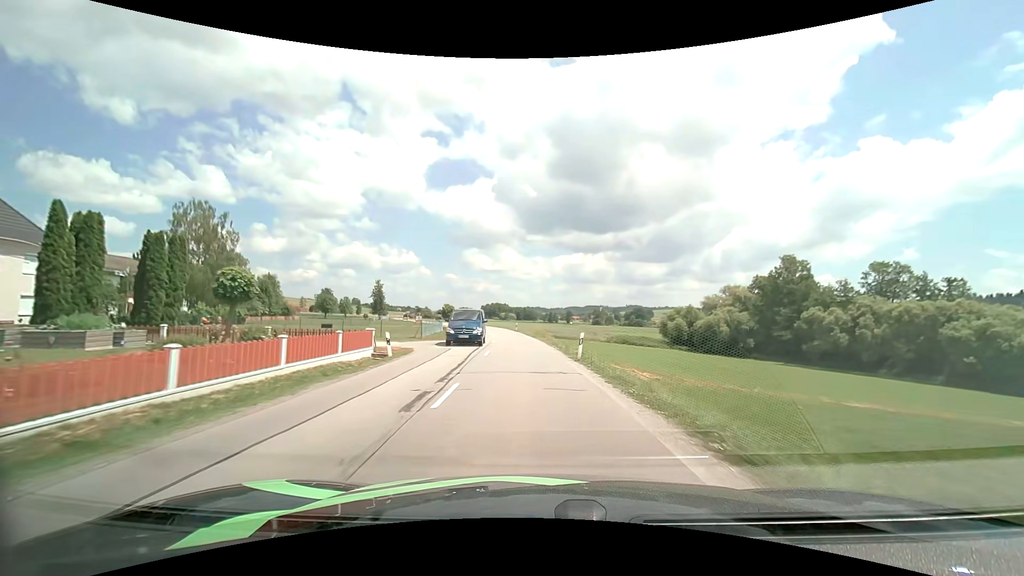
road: secondary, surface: asphalt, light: Day
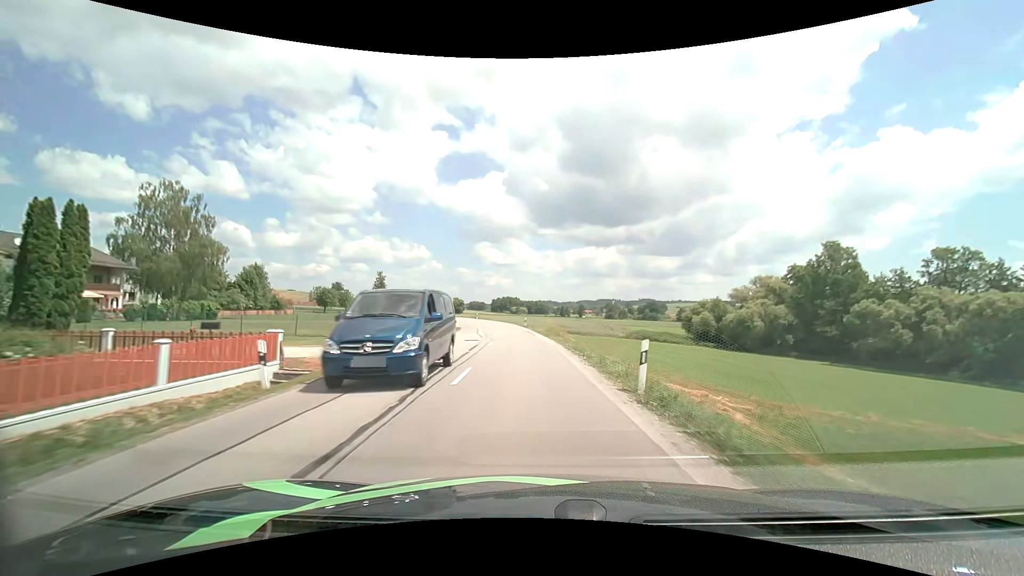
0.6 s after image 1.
(-0.1, +9.3) m; -1°
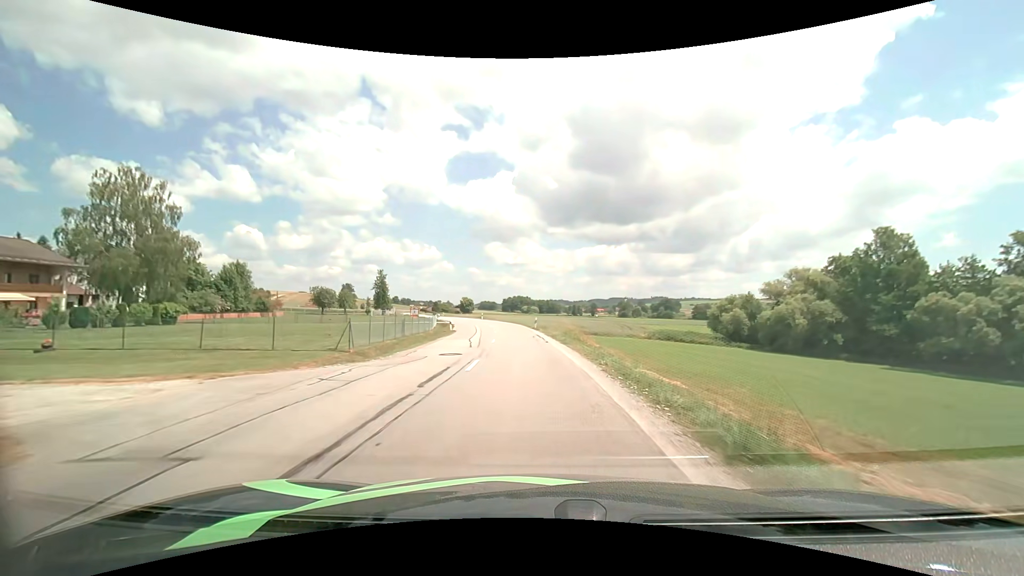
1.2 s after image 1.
(-0.1, +9.4) m; -1°
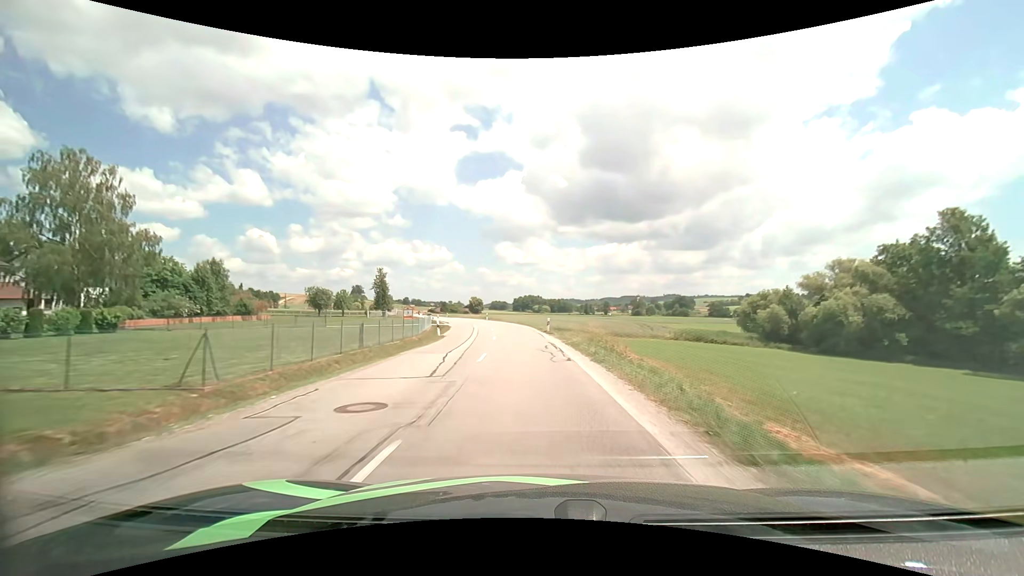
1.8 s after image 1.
(-0.1, +9.5) m; -1°
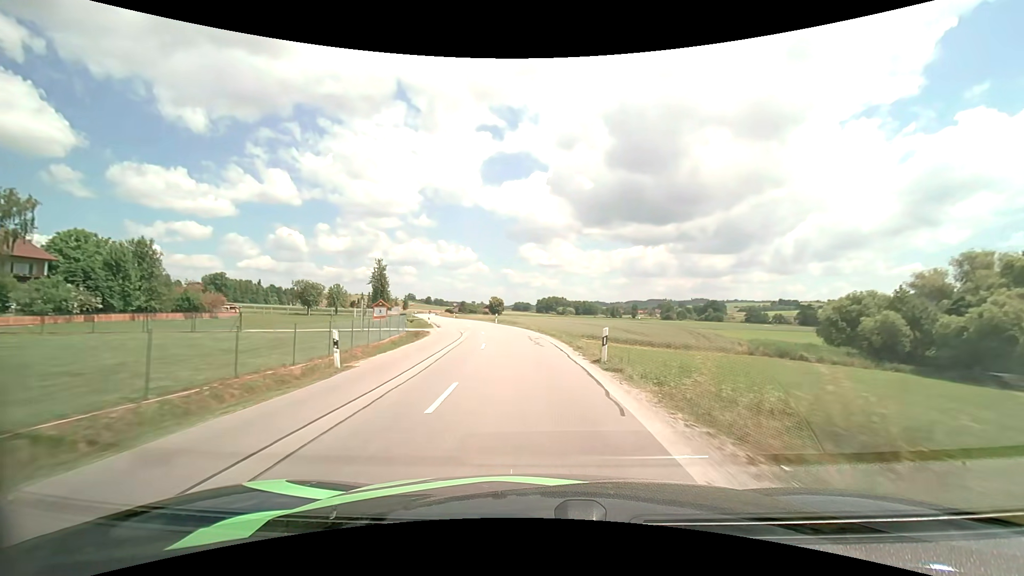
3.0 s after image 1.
(-0.5, +19.1) m; -3°
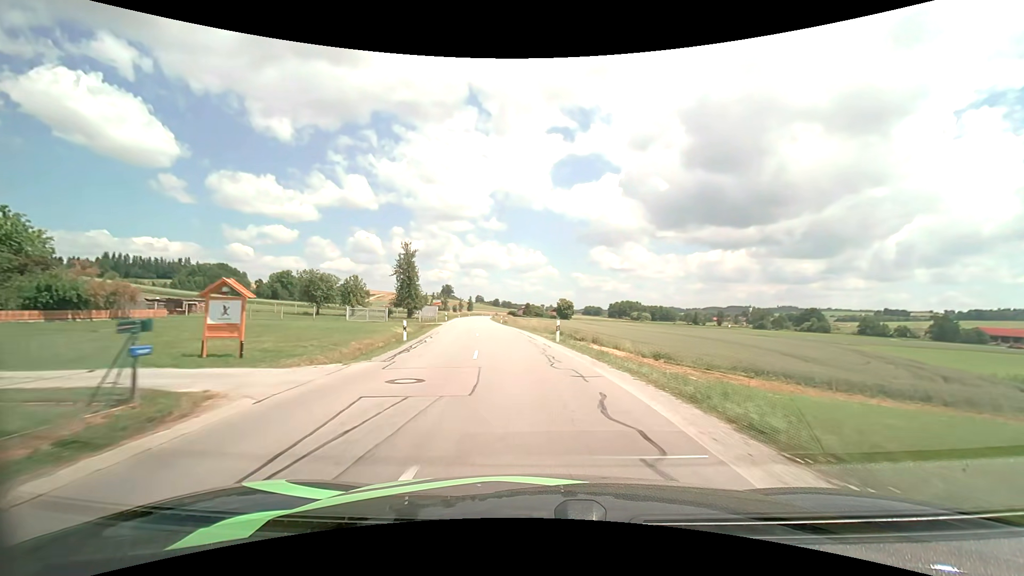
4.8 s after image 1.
(-1.8, +29.0) m; -8°
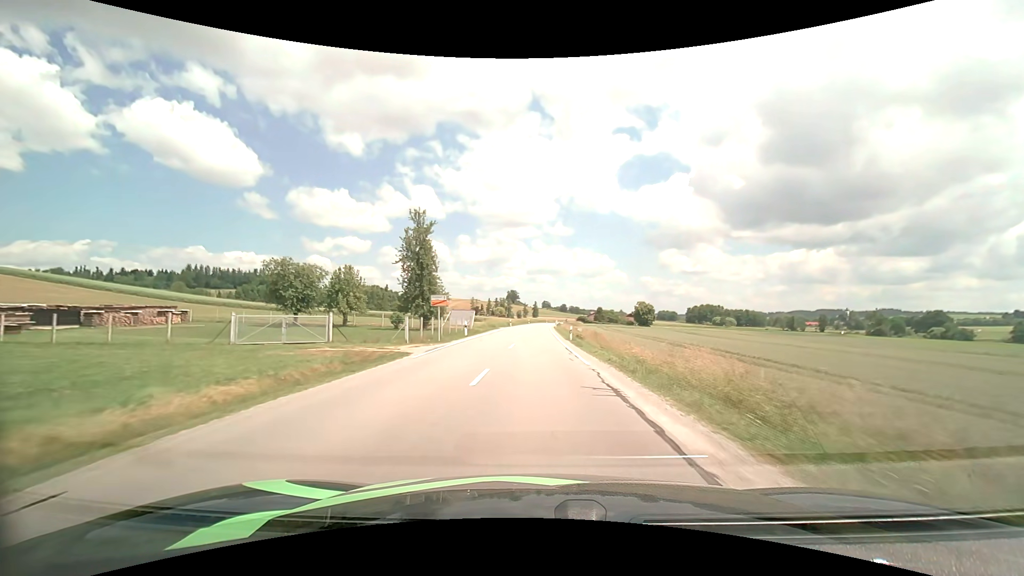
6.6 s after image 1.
(-2.1, +29.9) m; -8°
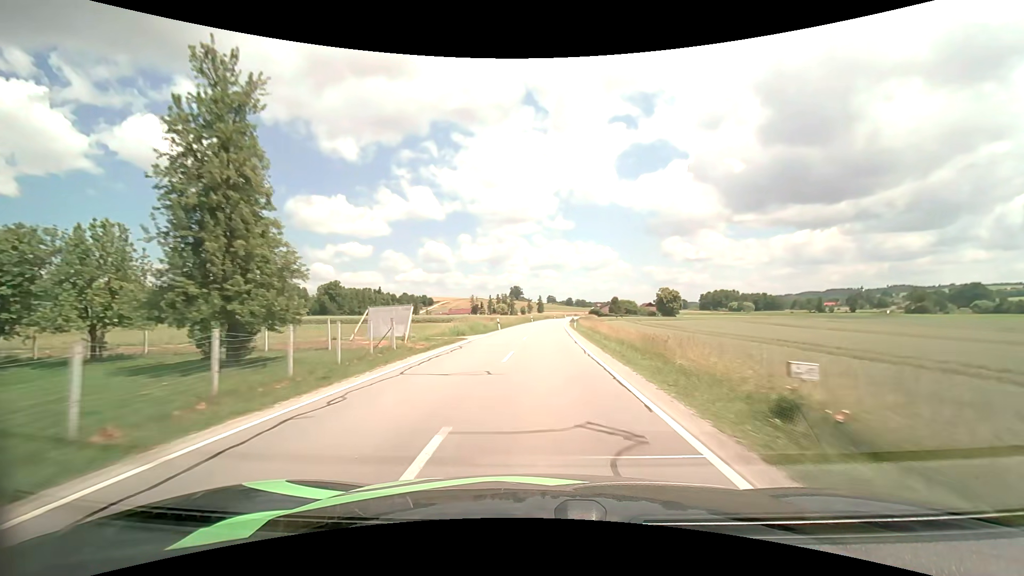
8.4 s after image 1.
(0.0, +31.1) m; -1°
(0, +10) (0, +20) (0, +30) (+1, +40) (+1, +50) (+2, +60) (+2, +70) (+3, +80) (+4, +90) (+5, +100) m
